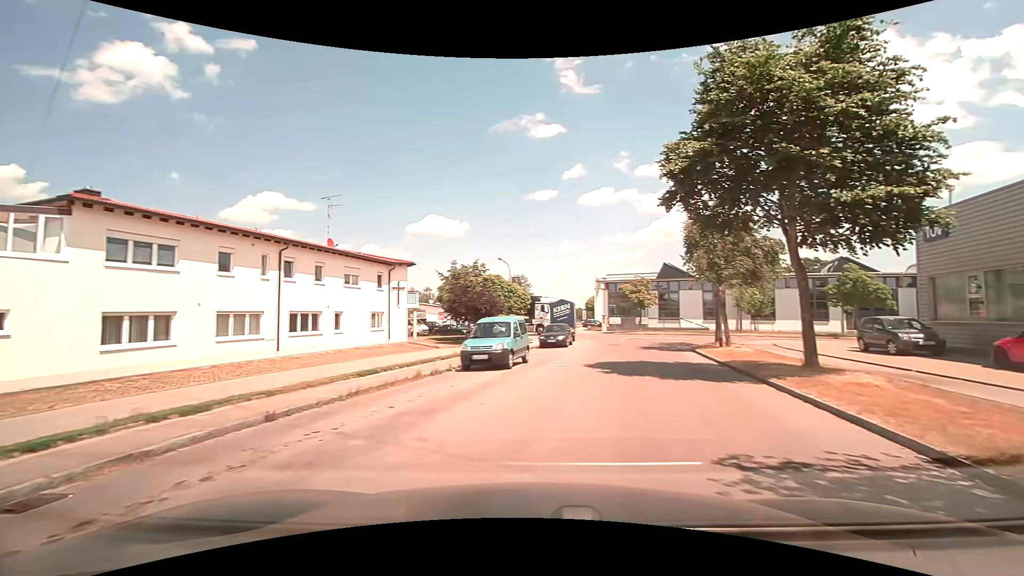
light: Day
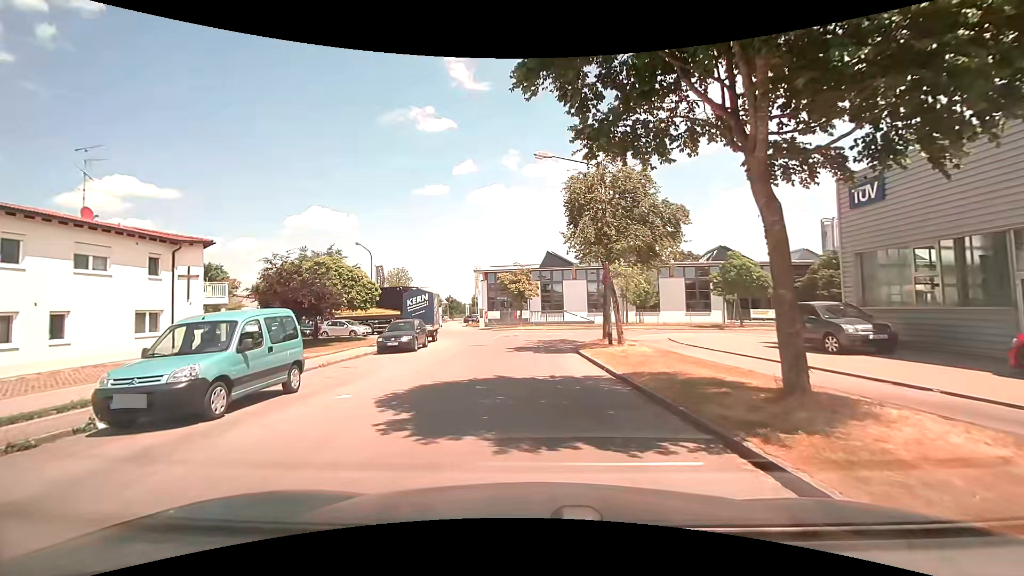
(+2.4, +7.8) m; +16°
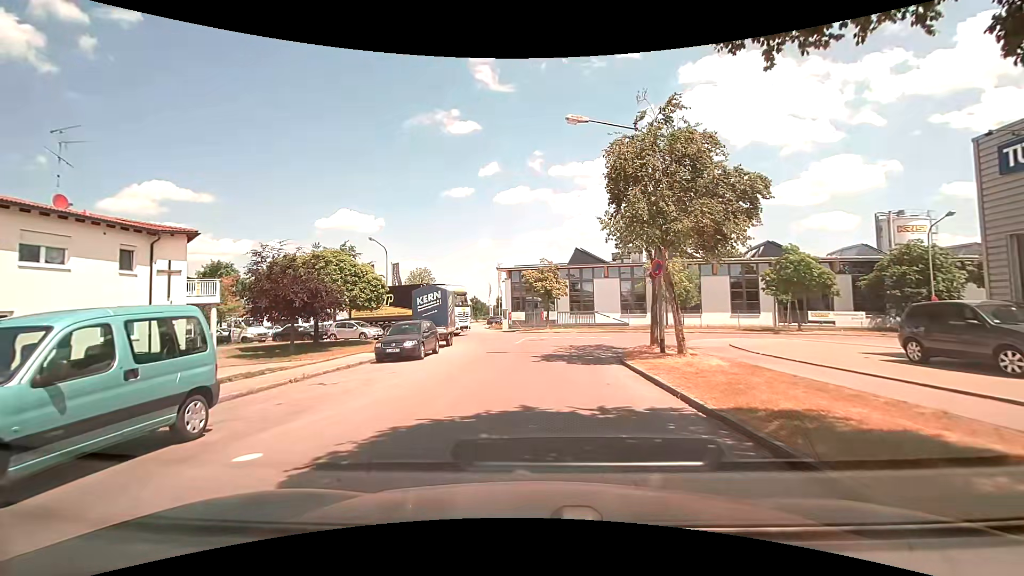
(-0.1, +4.2) m; -3°
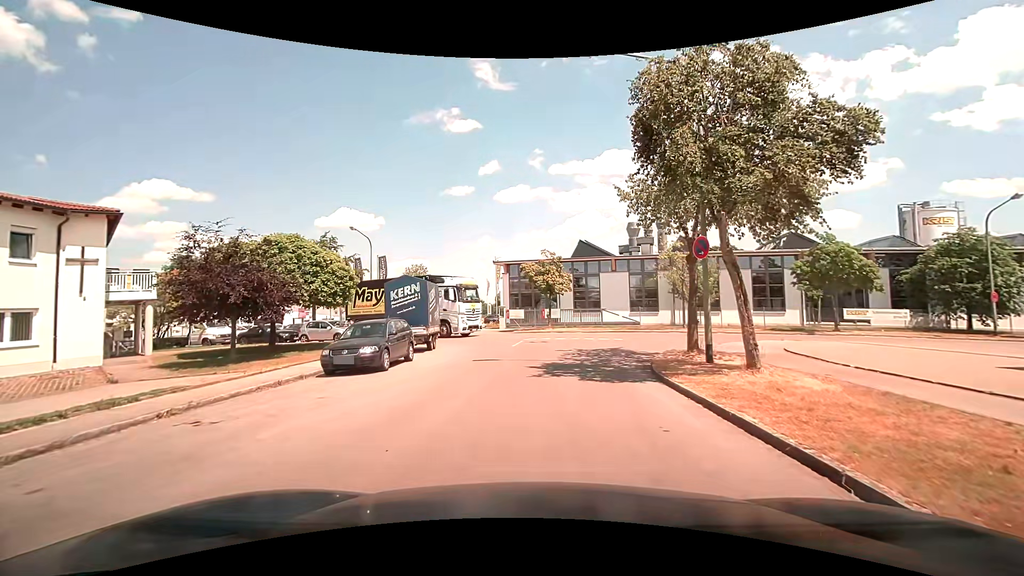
(0.0, +4.7) m; 0°
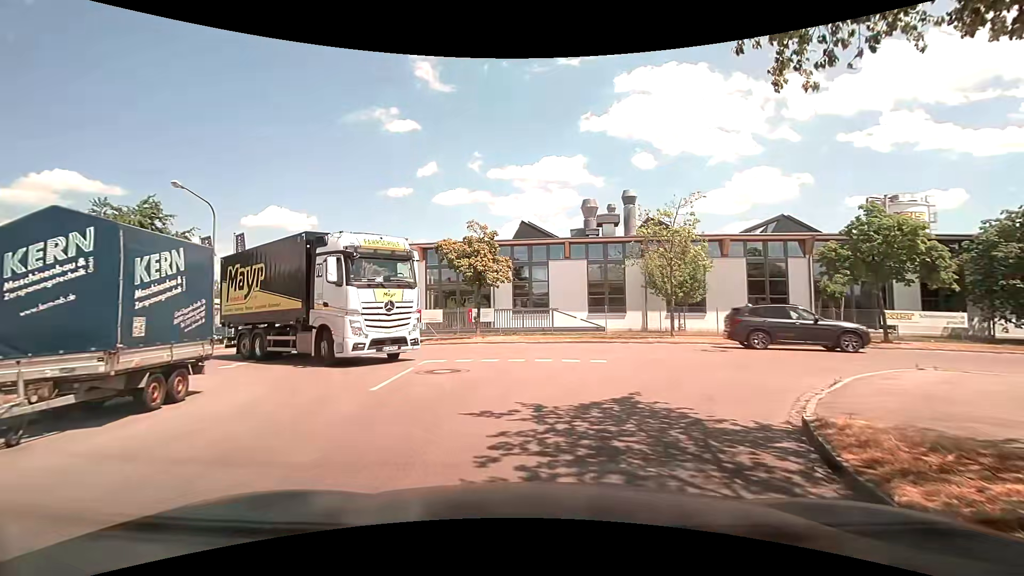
(+0.4, +12.5) m; +6°
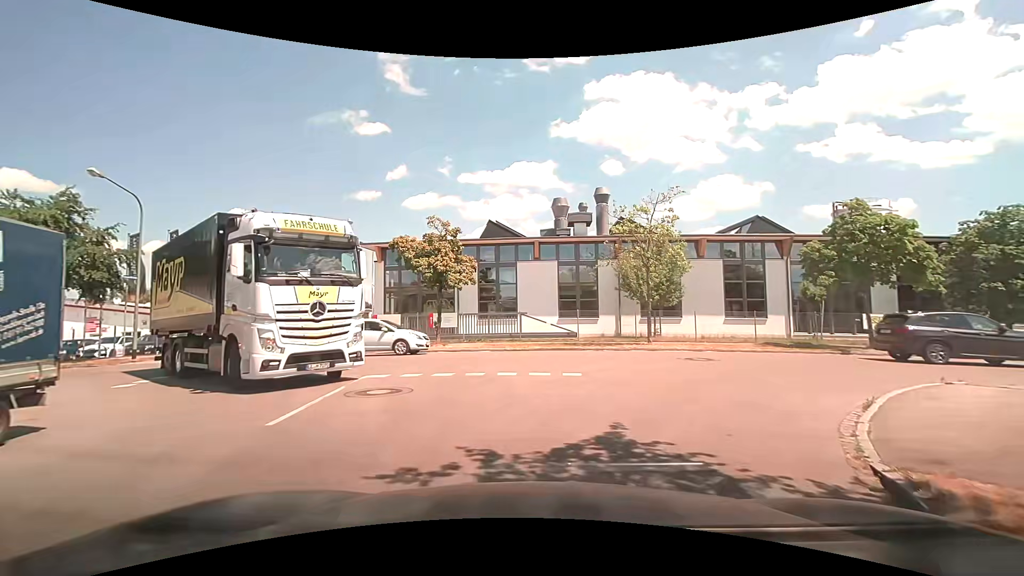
(+0.1, +2.3) m; +2°
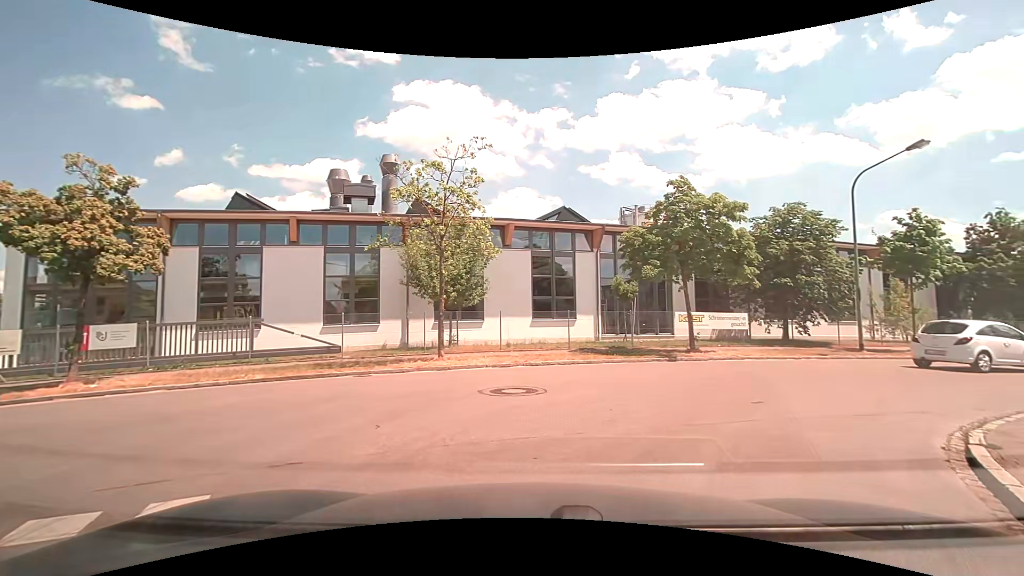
(+1.5, +7.3) m; +24°
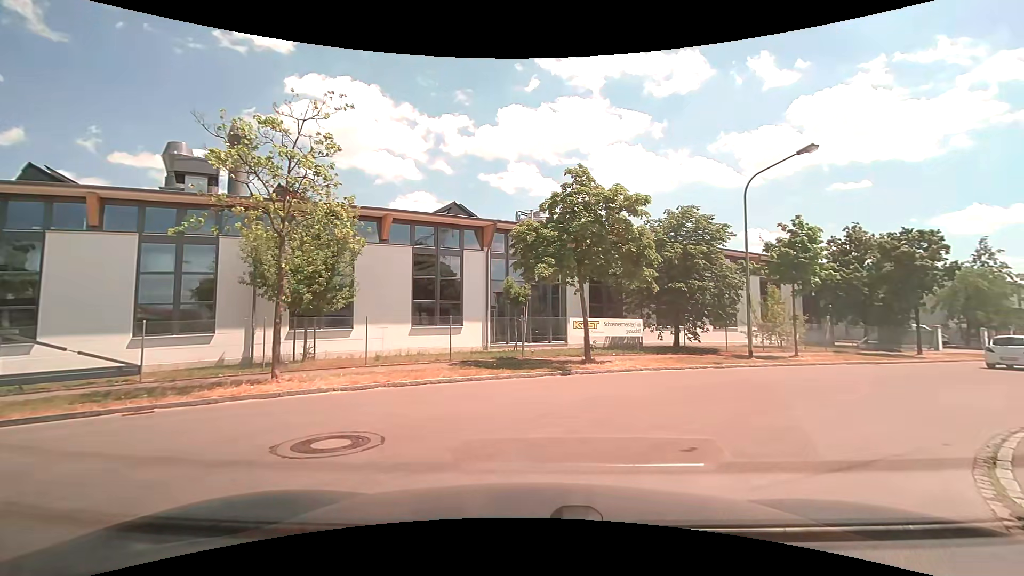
(+0.3, +3.1) m; +14°
(+3, +9) (+10, +17) (+17, +23) (+25, +29) (+34, +35) (+42, +40) (+50, +46) (+59, +51) (+67, +57) (+75, +62) m
